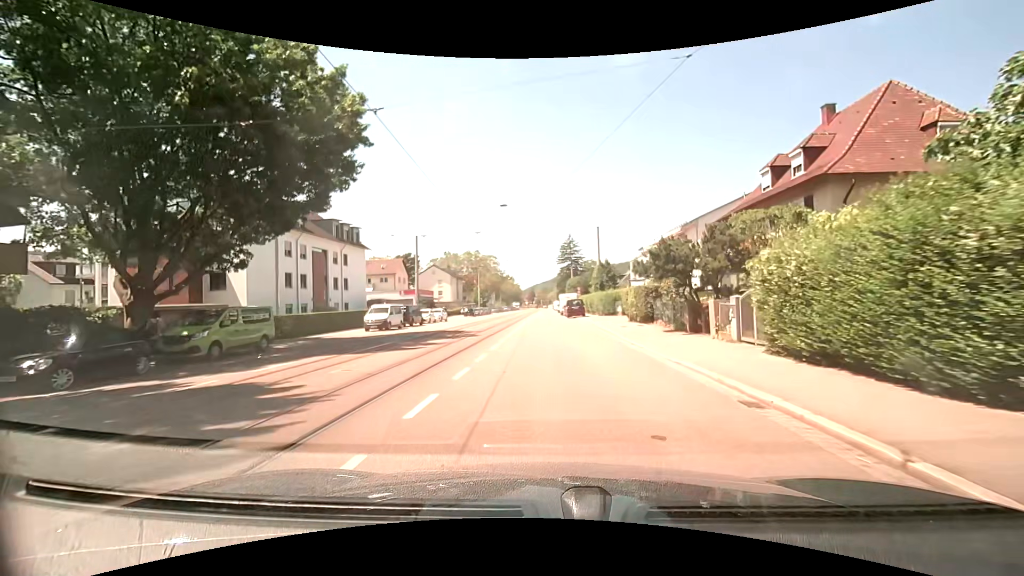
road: tertiary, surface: asphalt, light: Day
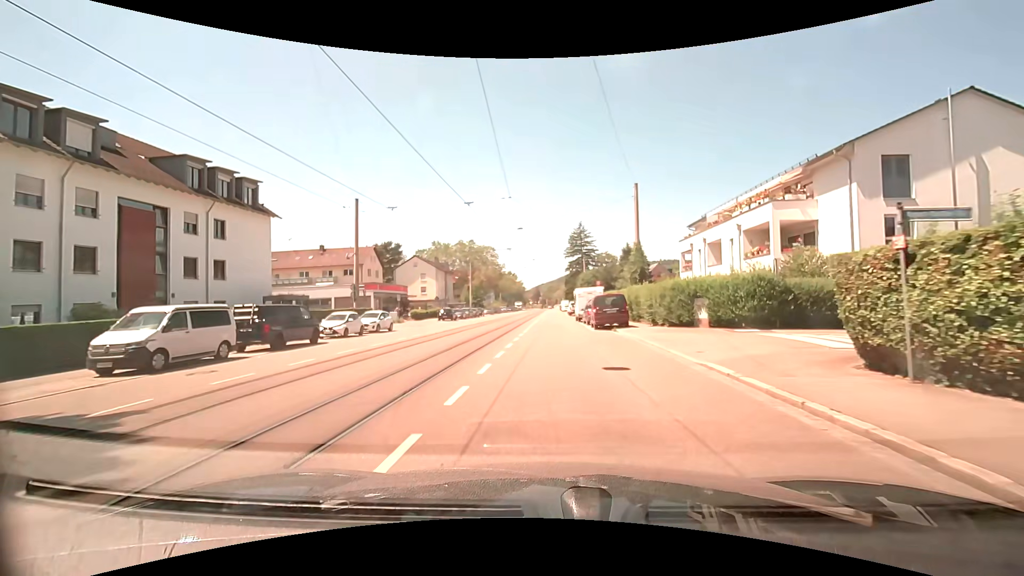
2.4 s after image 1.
(0.0, +23.3) m; 0°
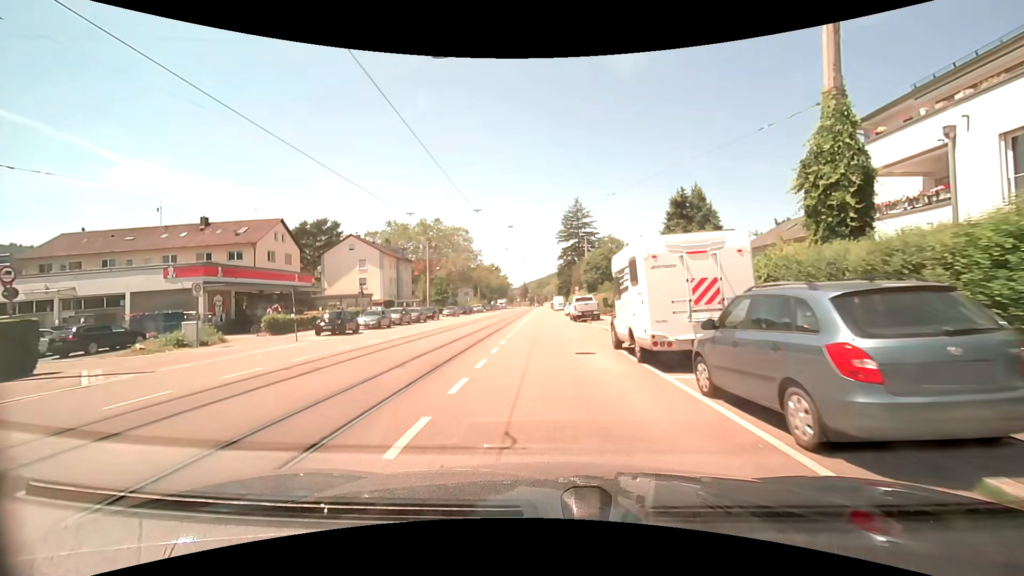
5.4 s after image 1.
(+0.2, +29.3) m; +1°
(0, +10) (0, +20) (0, +30) (0, +40) (0, +50) (0, +60) (0, +70) (-1, +80) (-1, +90) (-1, +100) m
